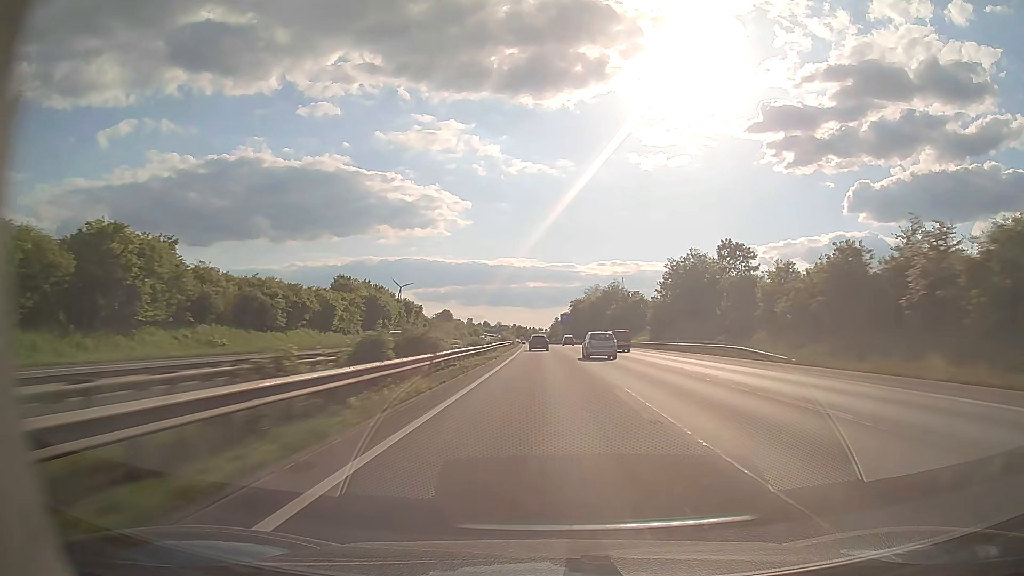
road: motorway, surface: asphalt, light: Day
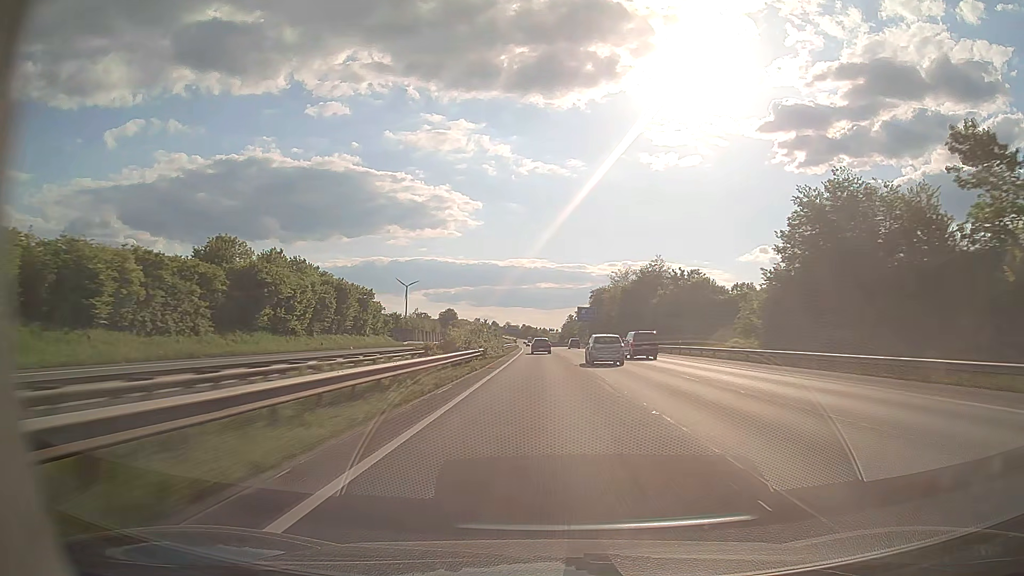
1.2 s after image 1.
(-0.4, +49.0) m; -1°
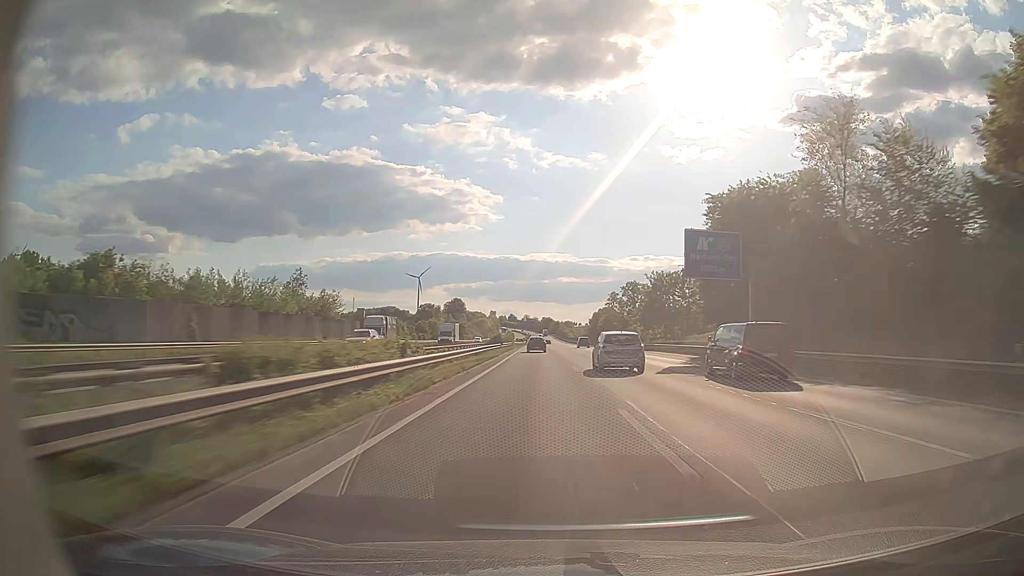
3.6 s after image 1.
(-1.4, +98.6) m; -2°
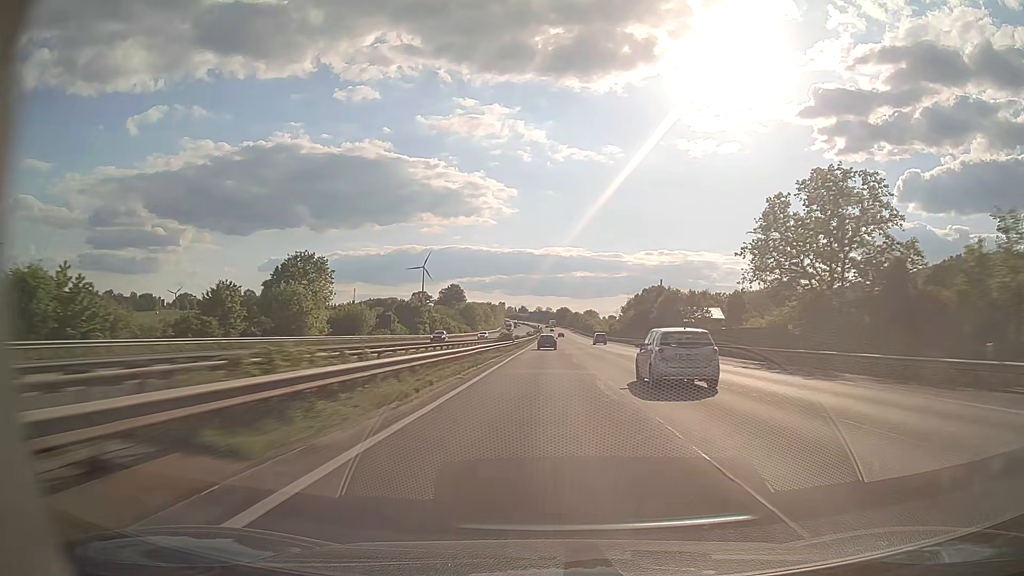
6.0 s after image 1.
(-1.5, +99.8) m; -1°
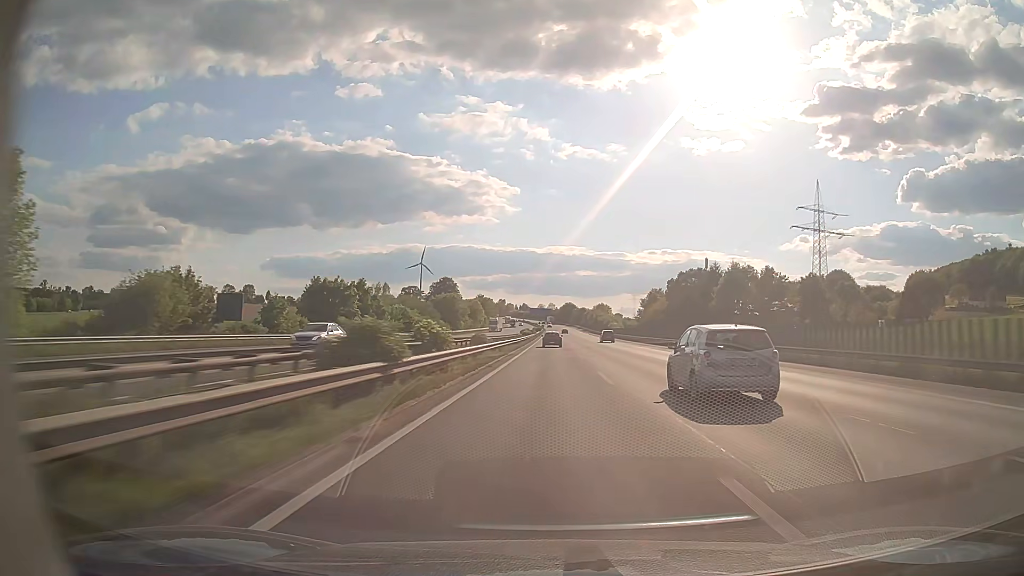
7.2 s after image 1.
(-0.1, +50.1) m; 0°
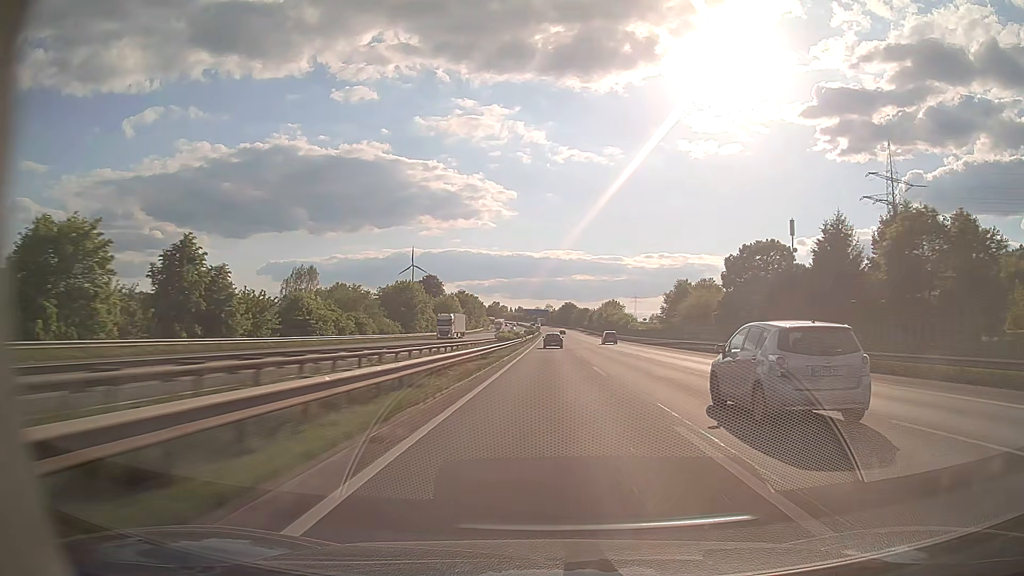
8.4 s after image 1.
(0.0, +50.2) m; 0°
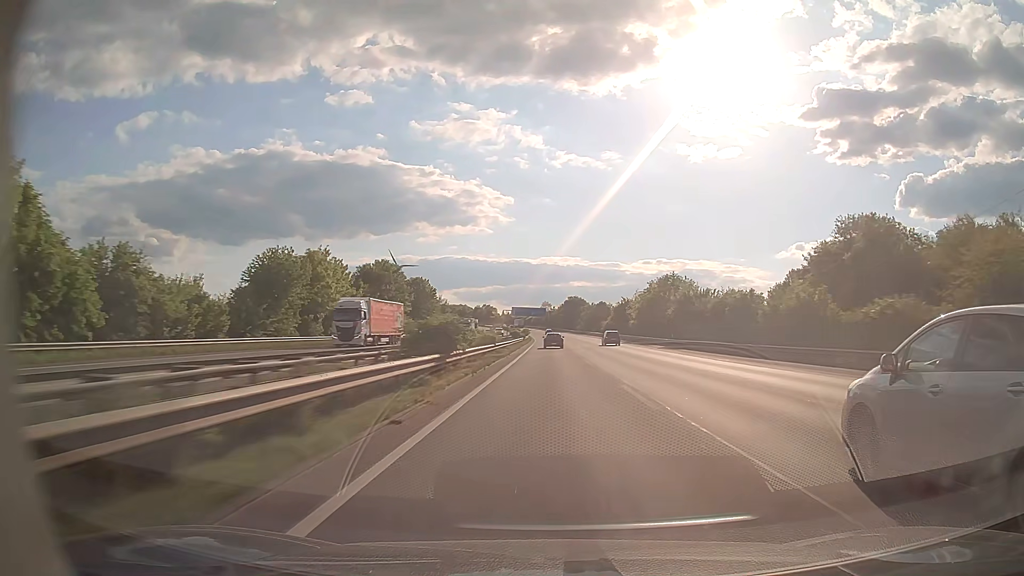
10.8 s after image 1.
(+0.3, +100.4) m; 0°
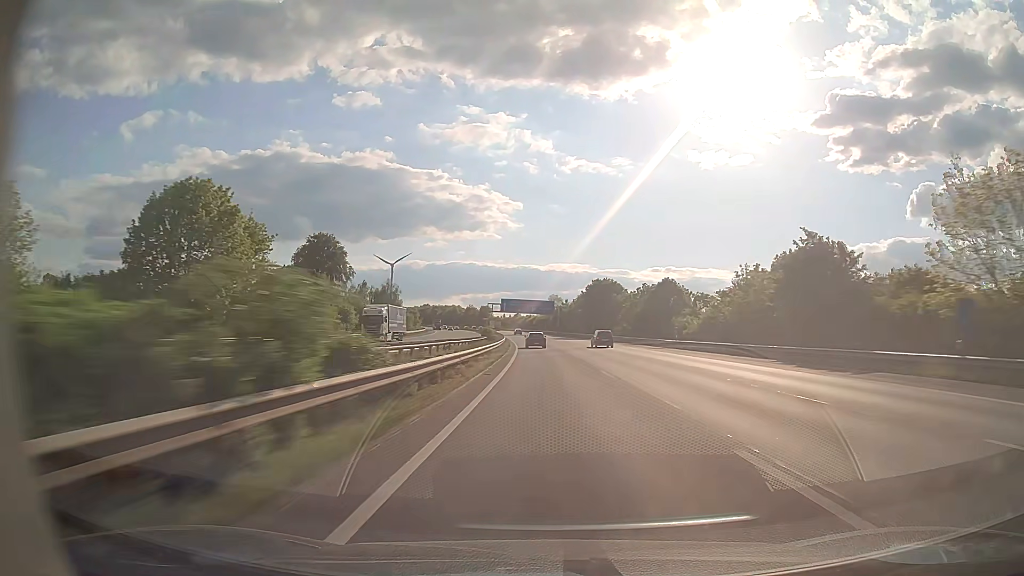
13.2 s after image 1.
(-0.5, +99.7) m; -1°
(0, +10) (0, +20) (0, +30) (0, +40) (-1, +50) (-1, +60) (-1, +70) (-2, +80) (-2, +90) (-3, +100) m
